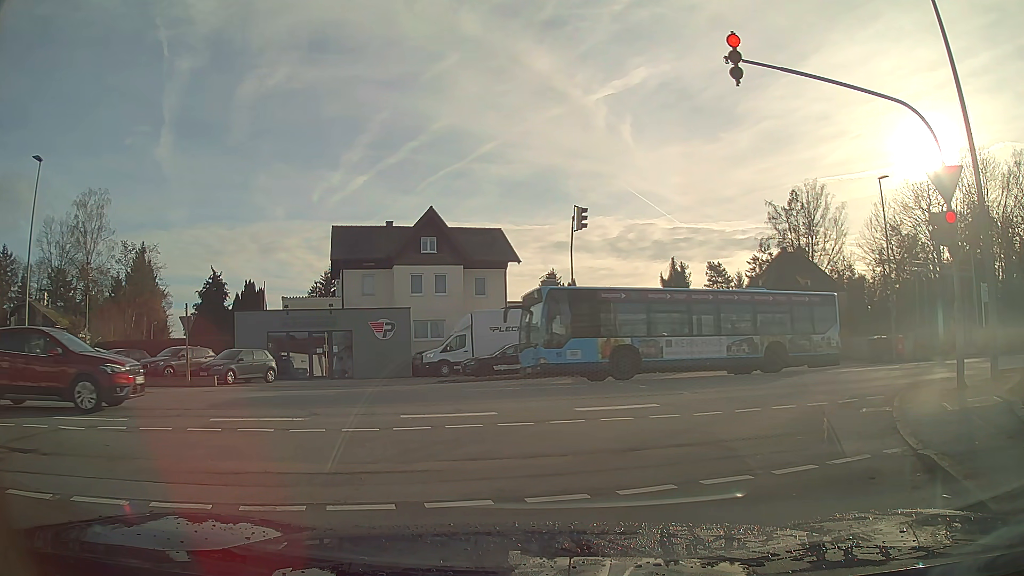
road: residential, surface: asphalt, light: Day
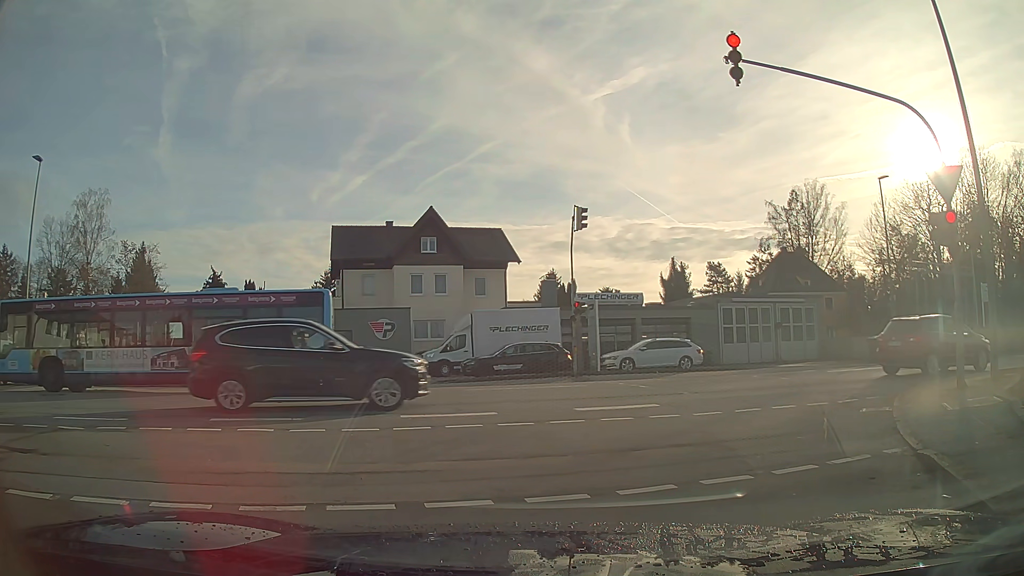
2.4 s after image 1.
(0.0, 0.0) m; 0°
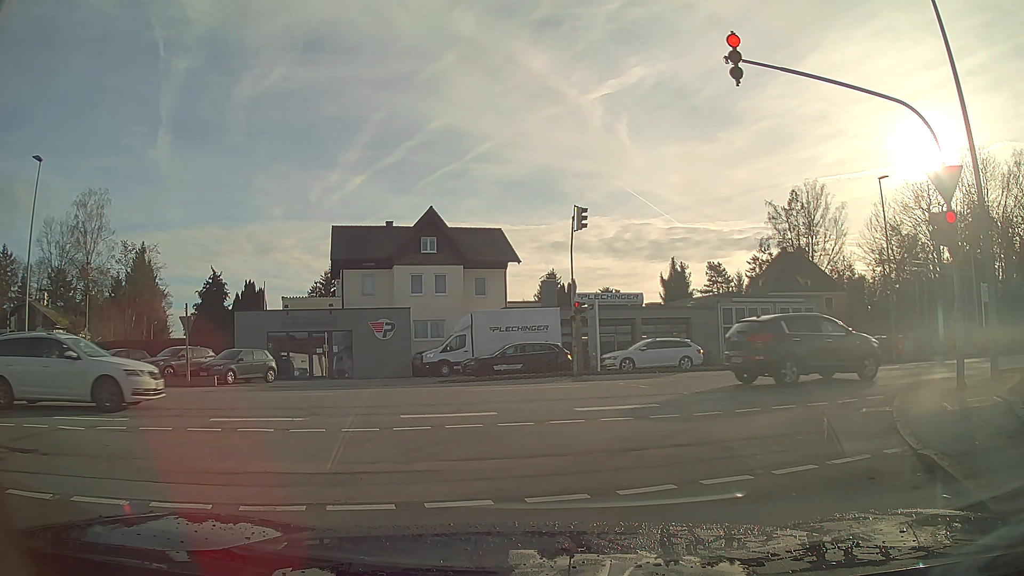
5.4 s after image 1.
(0.0, 0.0) m; 0°
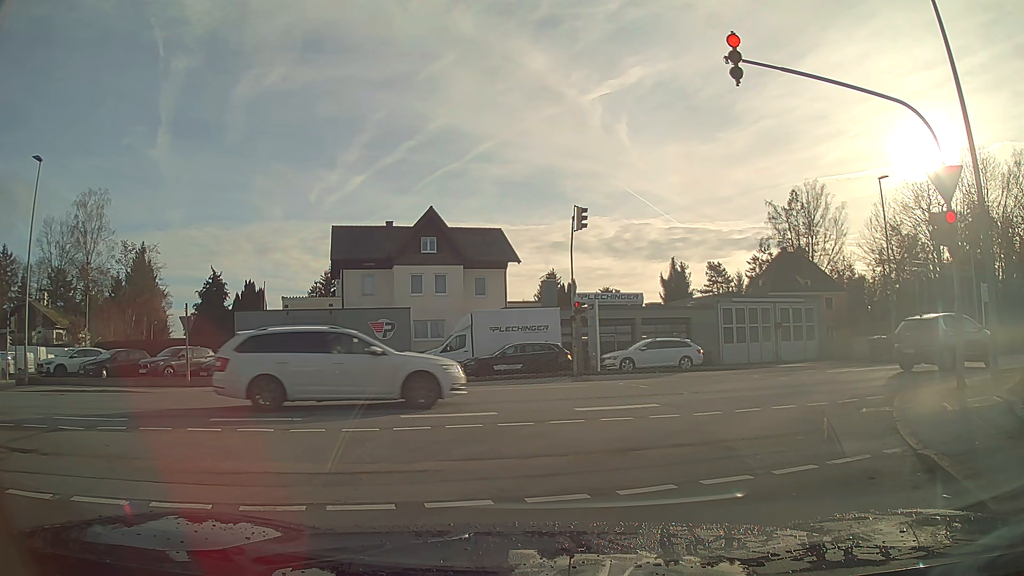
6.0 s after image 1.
(0.0, 0.0) m; 0°
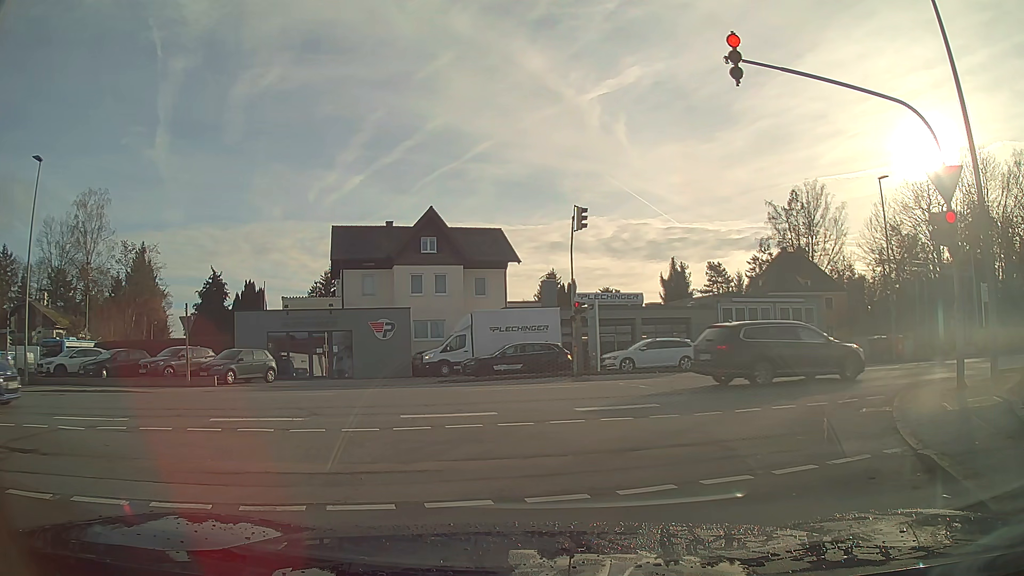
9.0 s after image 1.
(0.0, 0.0) m; 0°
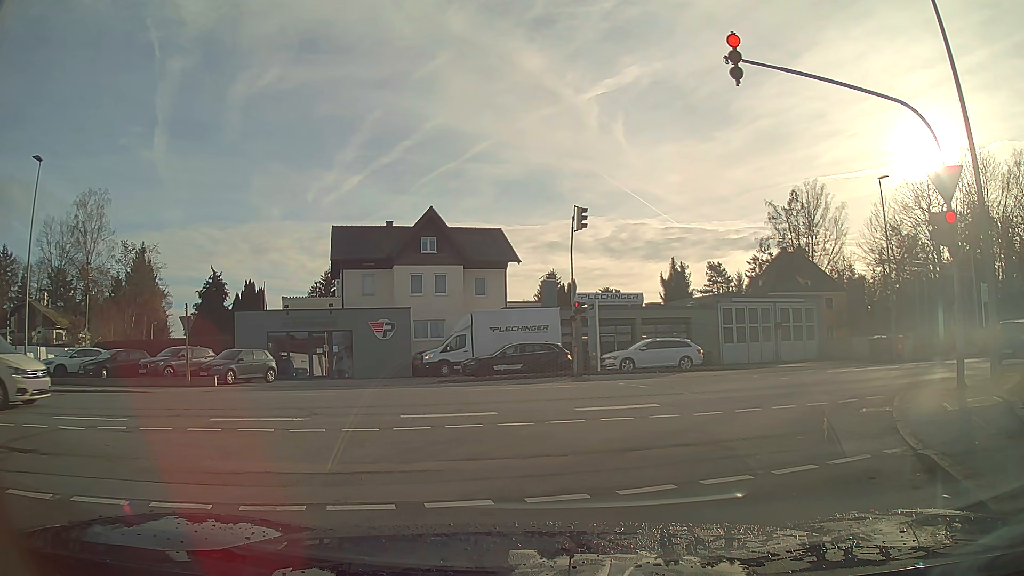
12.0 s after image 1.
(0.0, 0.0) m; 0°
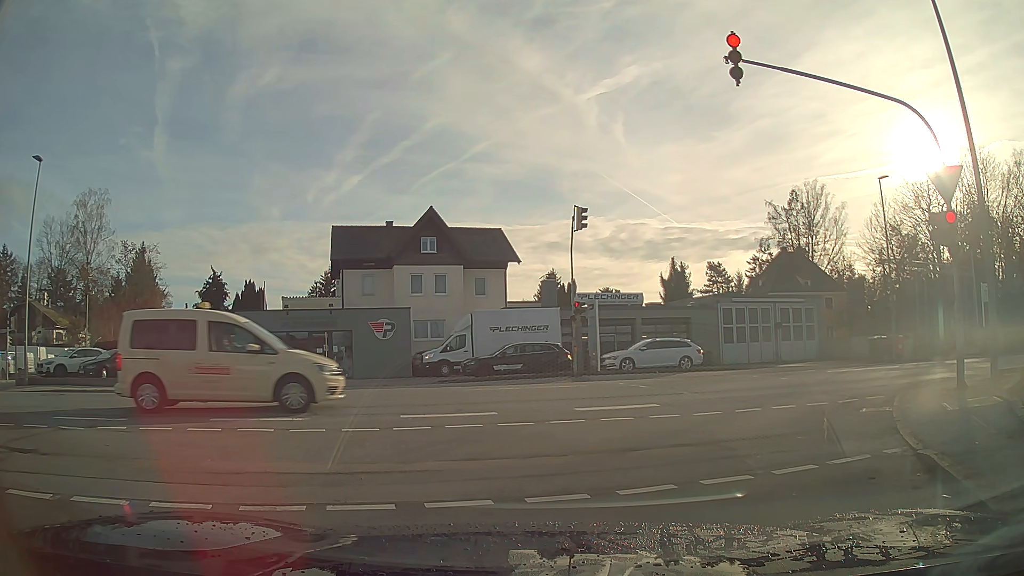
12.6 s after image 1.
(0.0, 0.0) m; 0°
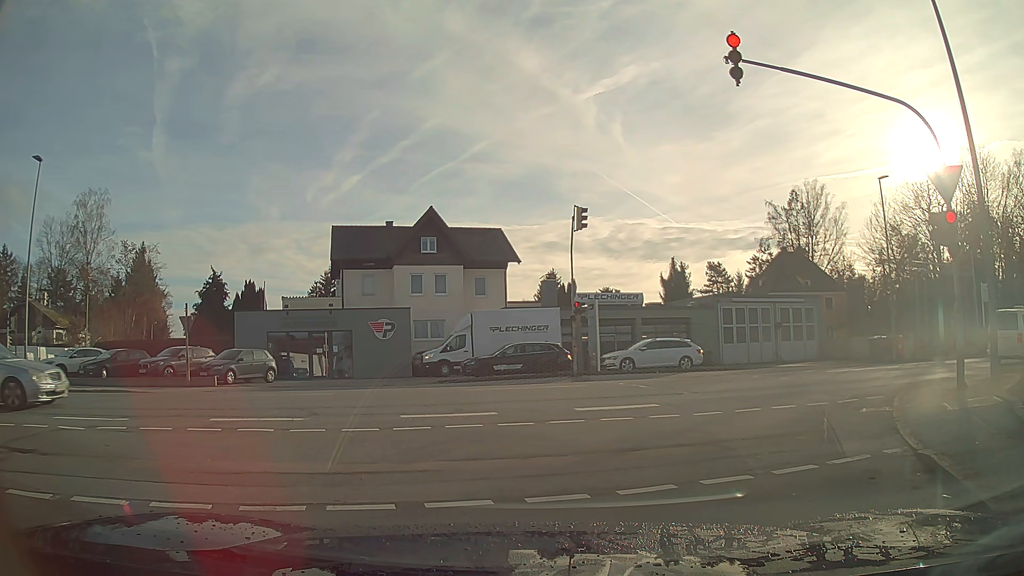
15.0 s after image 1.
(0.0, 0.0) m; 0°
